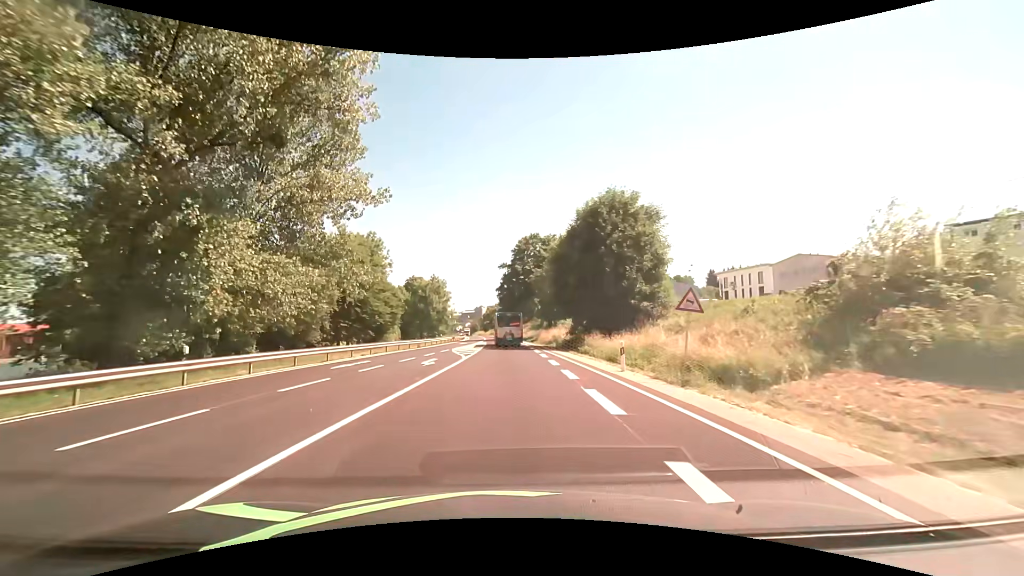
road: primary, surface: asphalt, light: Day
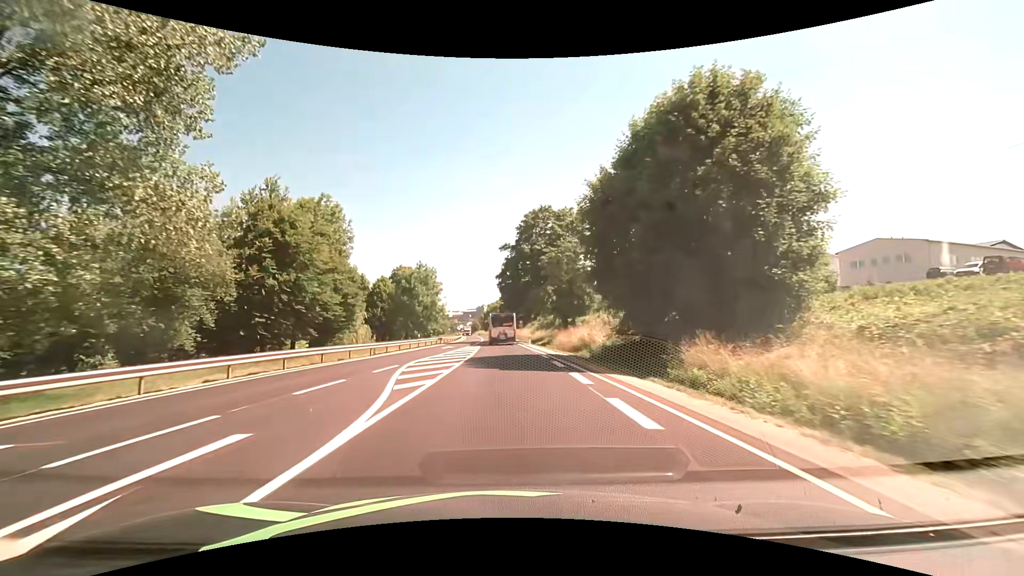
(0.0, +19.3) m; 0°
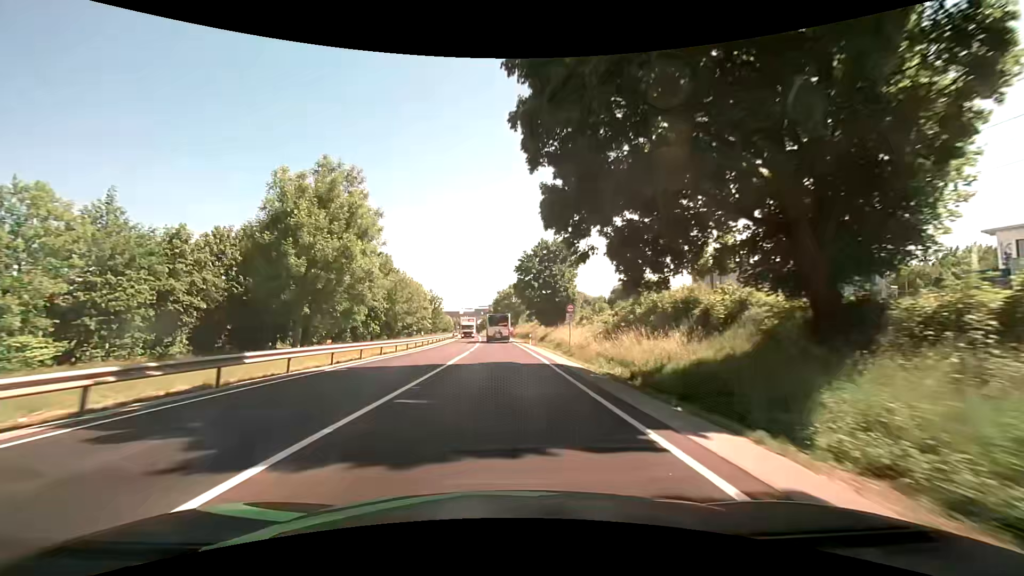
(-1.2, +53.6) m; -2°
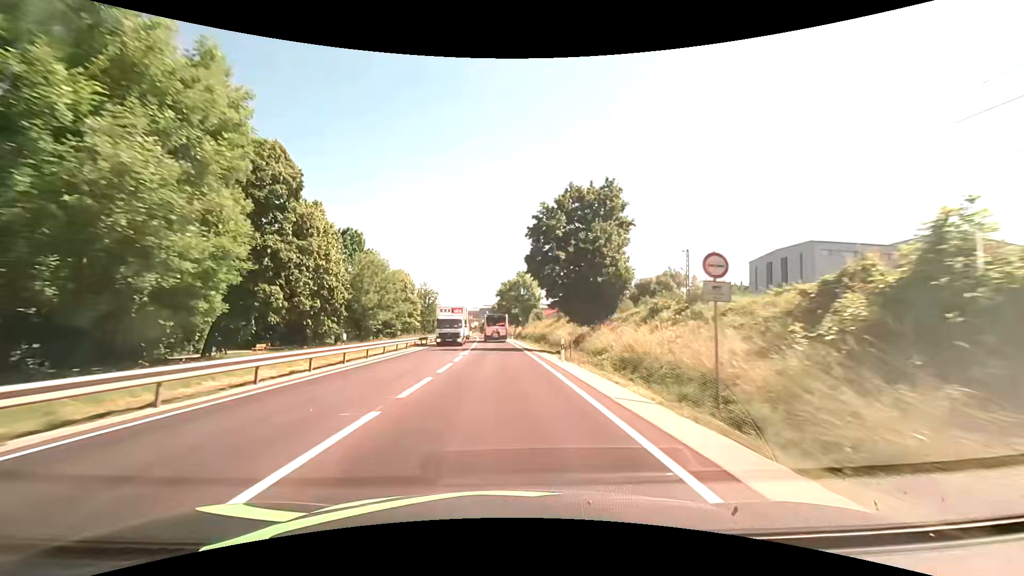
(-0.1, +23.1) m; 0°
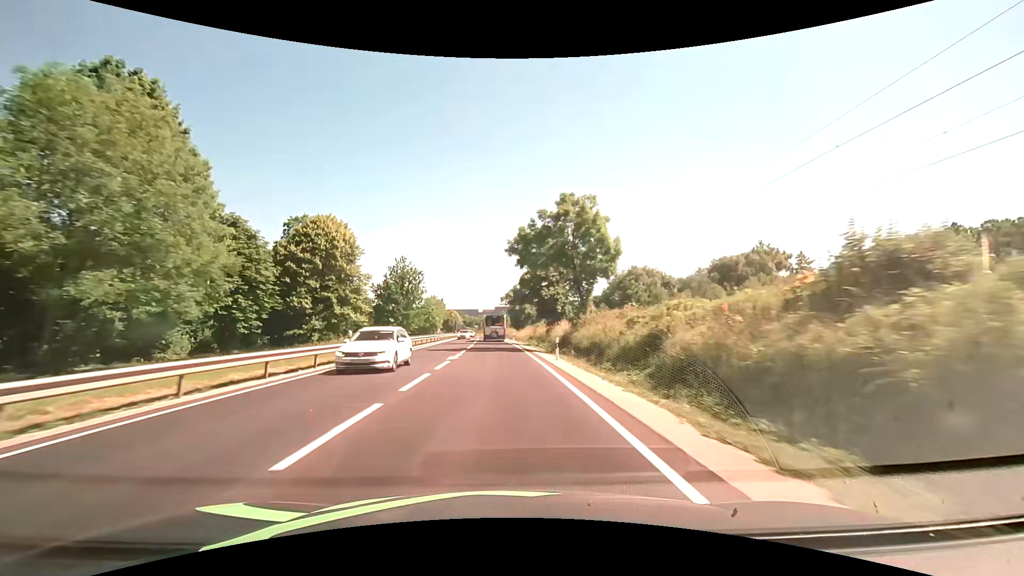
(-0.9, +47.6) m; -2°
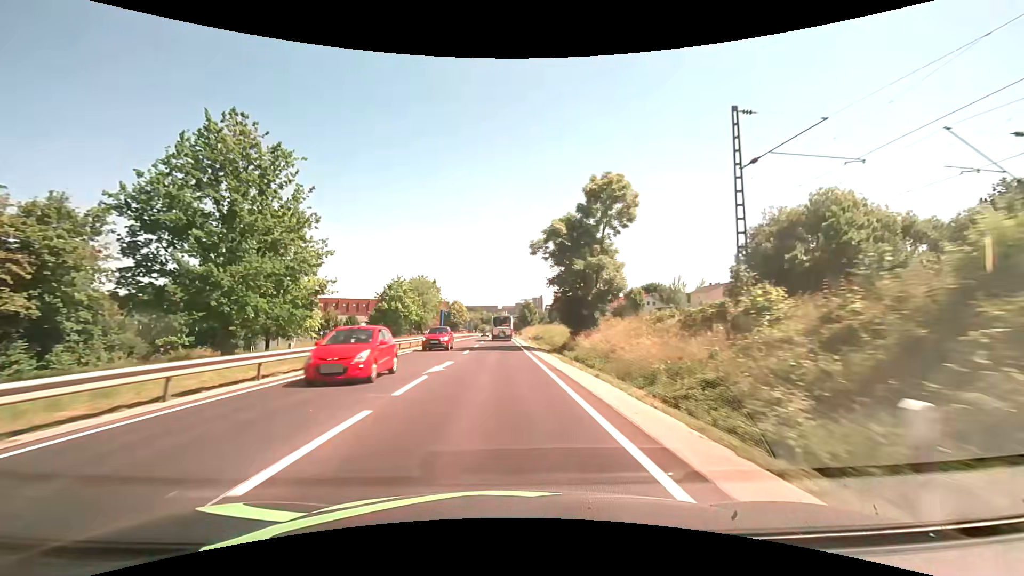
(-1.5, +61.0) m; -2°
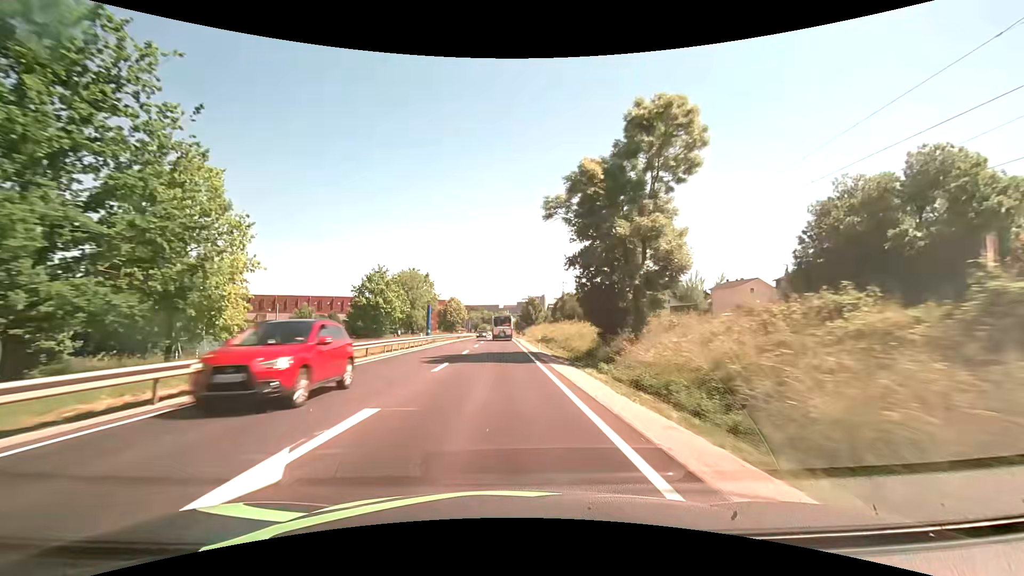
(0.0, +12.3) m; 0°
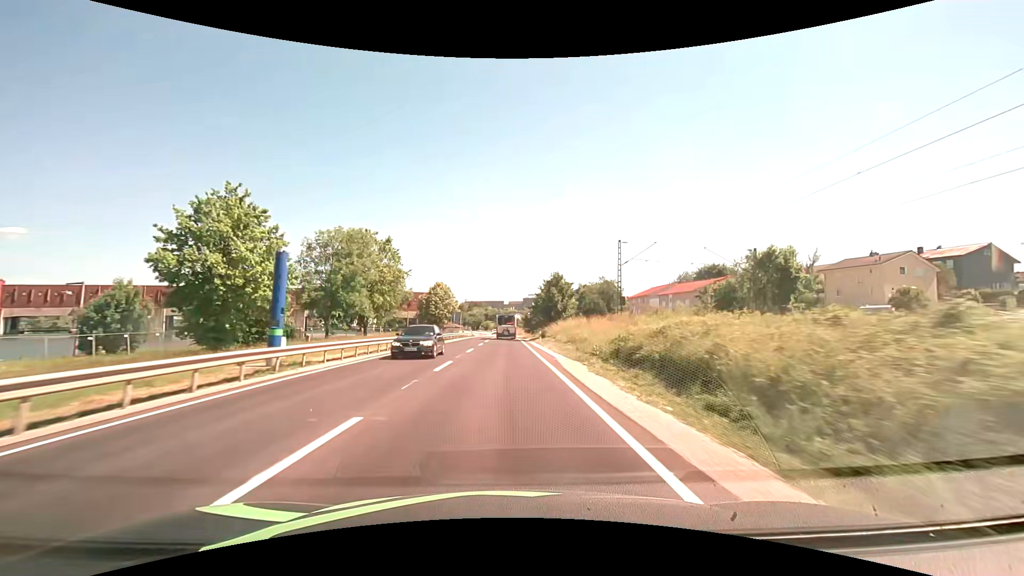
(-0.3, +37.2) m; -1°
(0, +10) (0, +20) (0, +30) (0, +40) (0, +50) (0, +60) (0, +70) (0, +80) (0, +90) (0, +100) m
